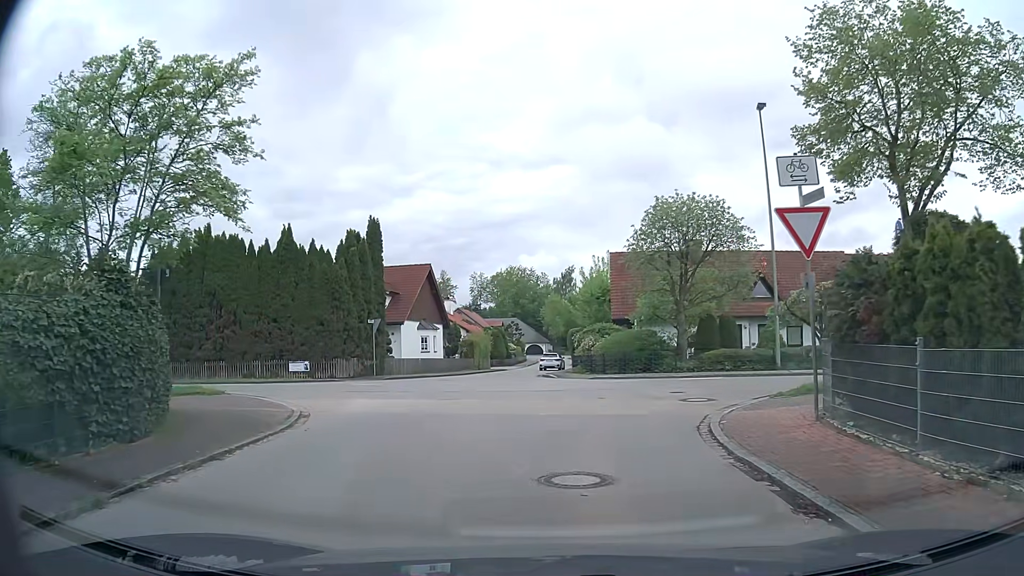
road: residential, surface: asphalt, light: Day
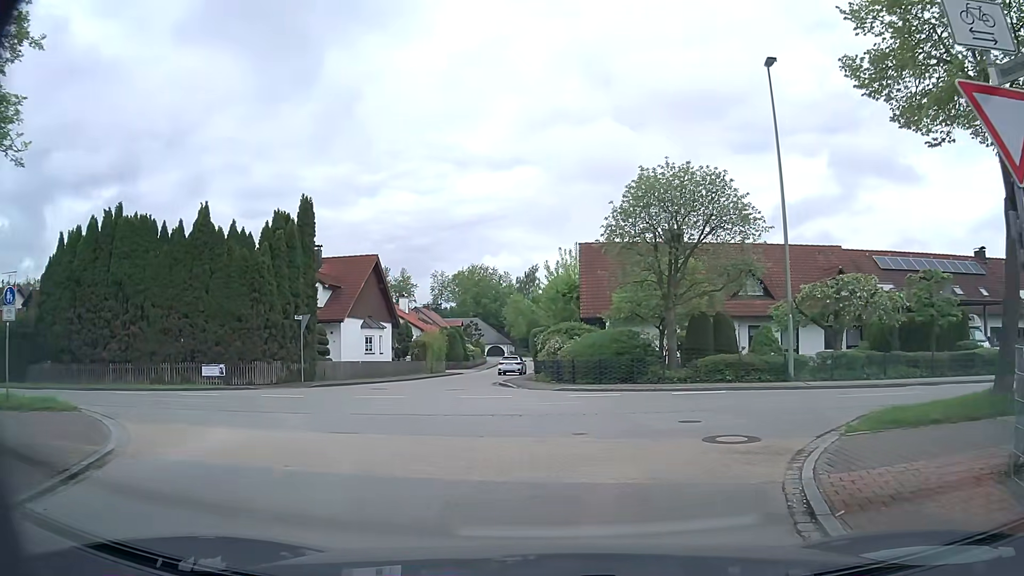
(+0.1, +5.3) m; +3°
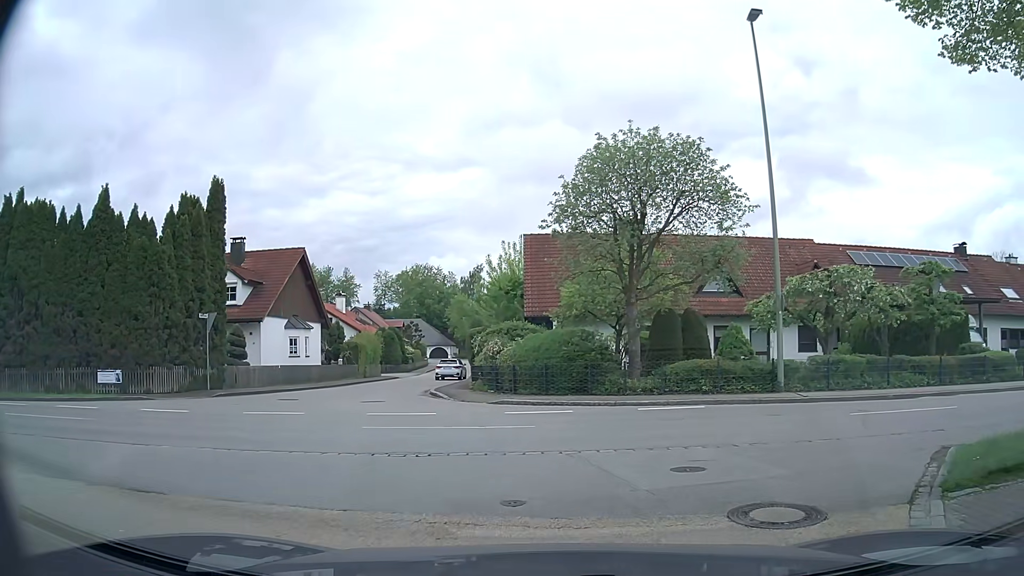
(+0.2, +3.9) m; +5°
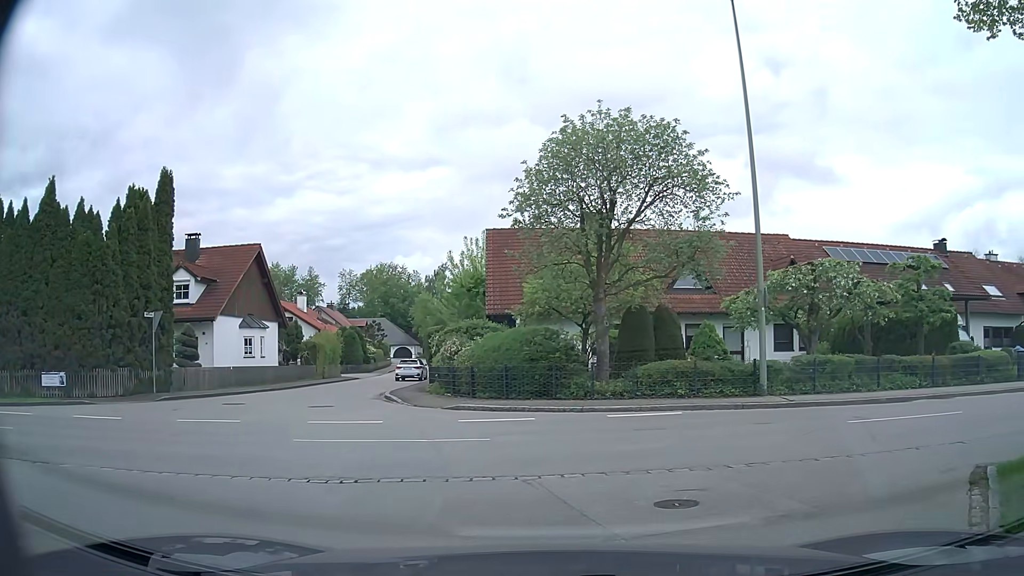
(0.0, +1.5) m; +4°
